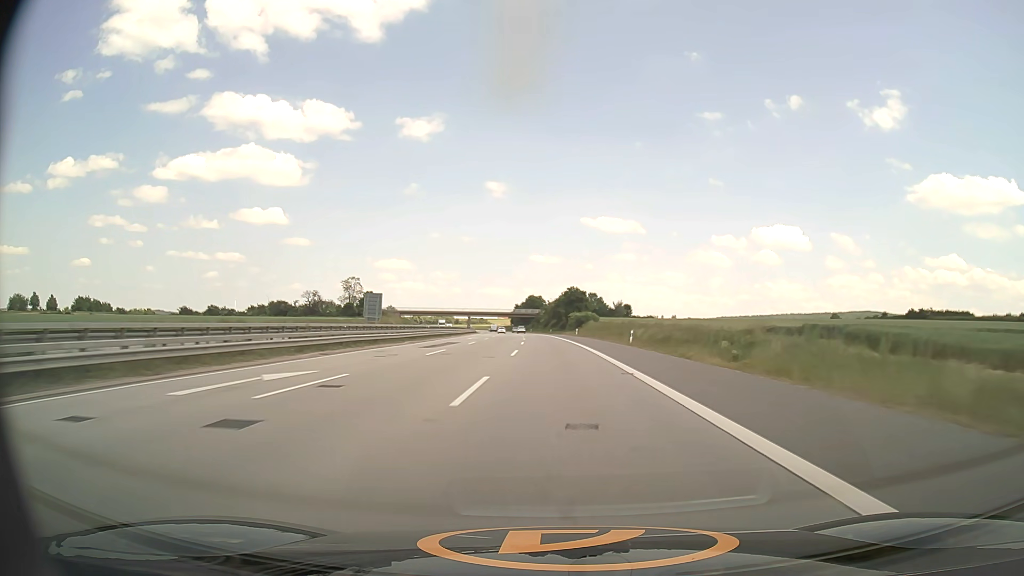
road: motorway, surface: asphalt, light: Day
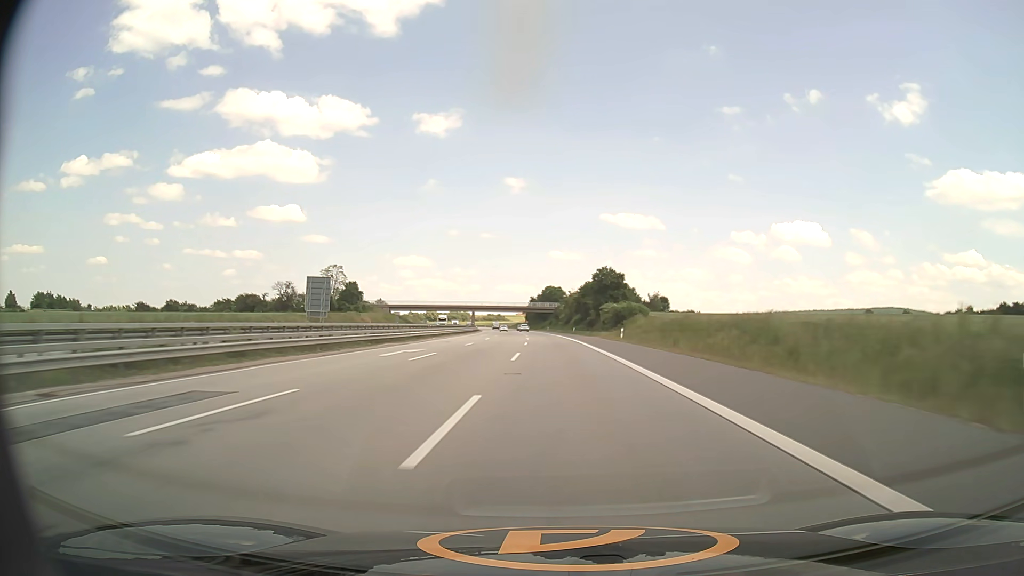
(-0.5, +40.8) m; -2°
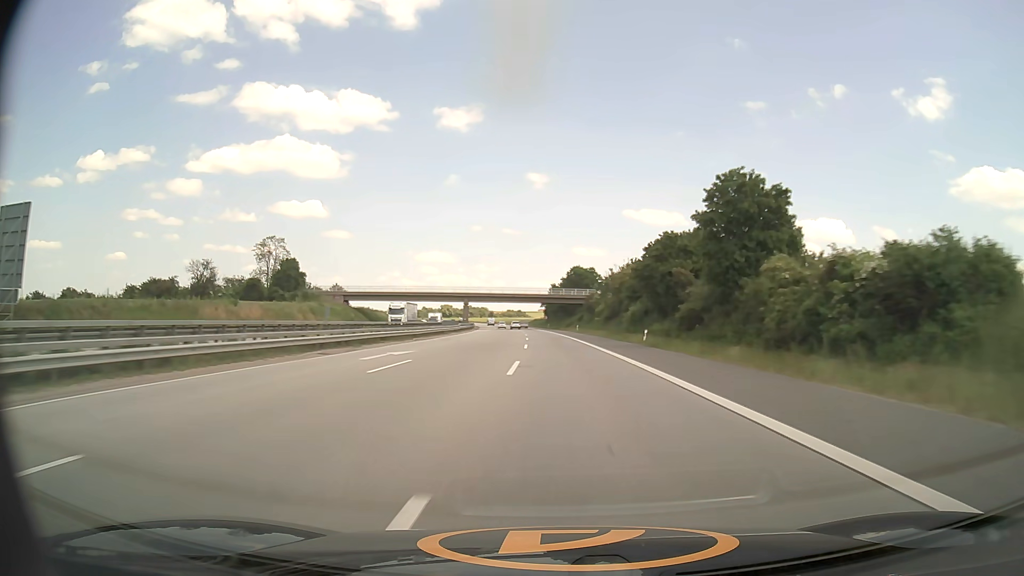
(-1.2, +61.2) m; -2°
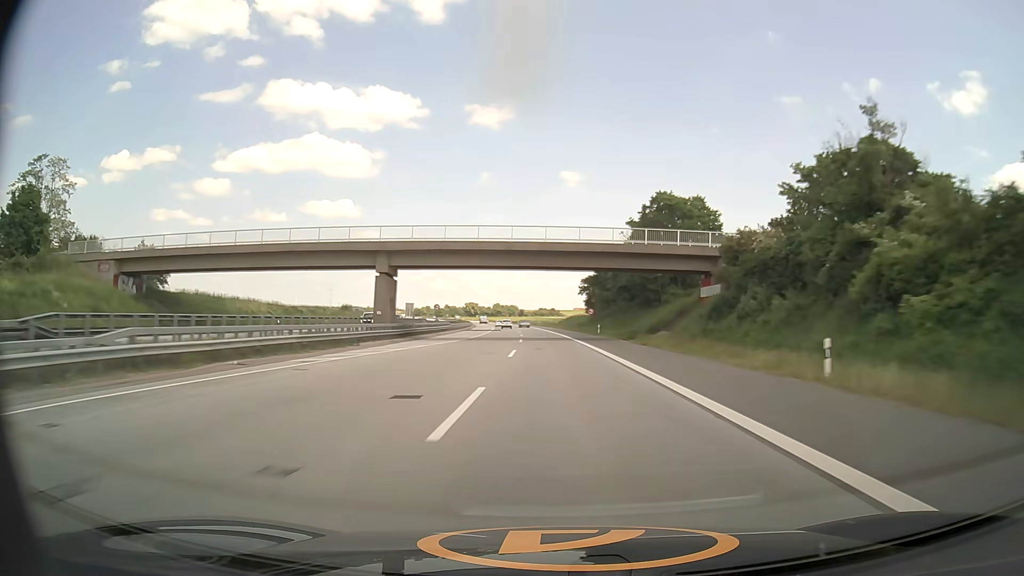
(-1.9, +81.5) m; -3°
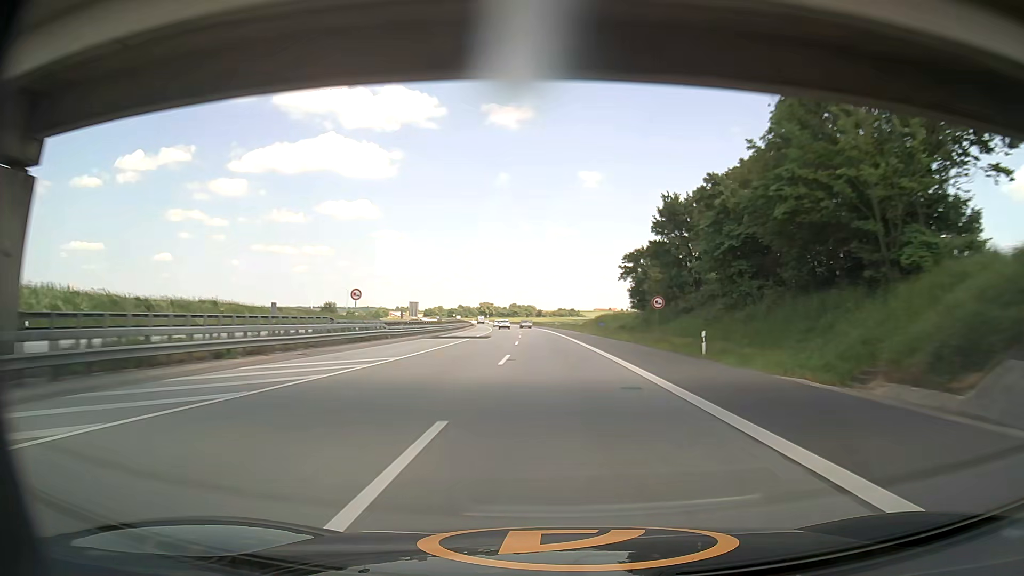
(-0.3, +40.7) m; -1°
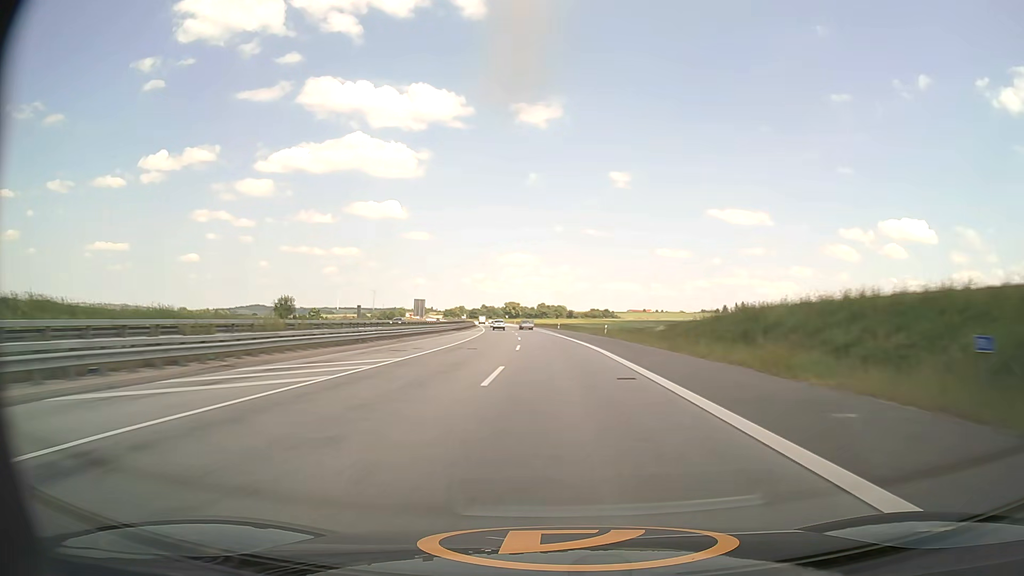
(-1.3, +60.9) m; -3°
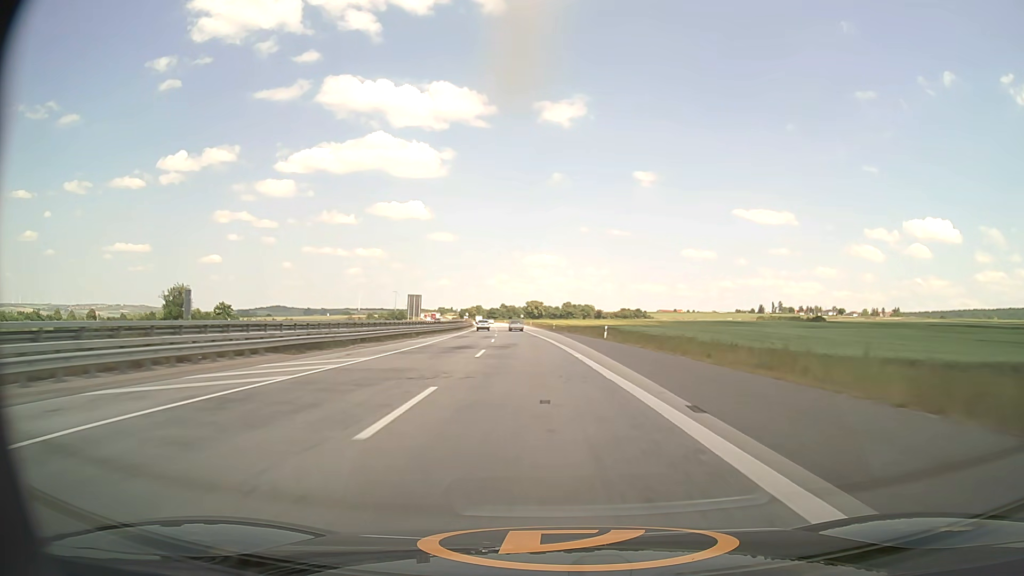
(-1.0, +60.6) m; -2°
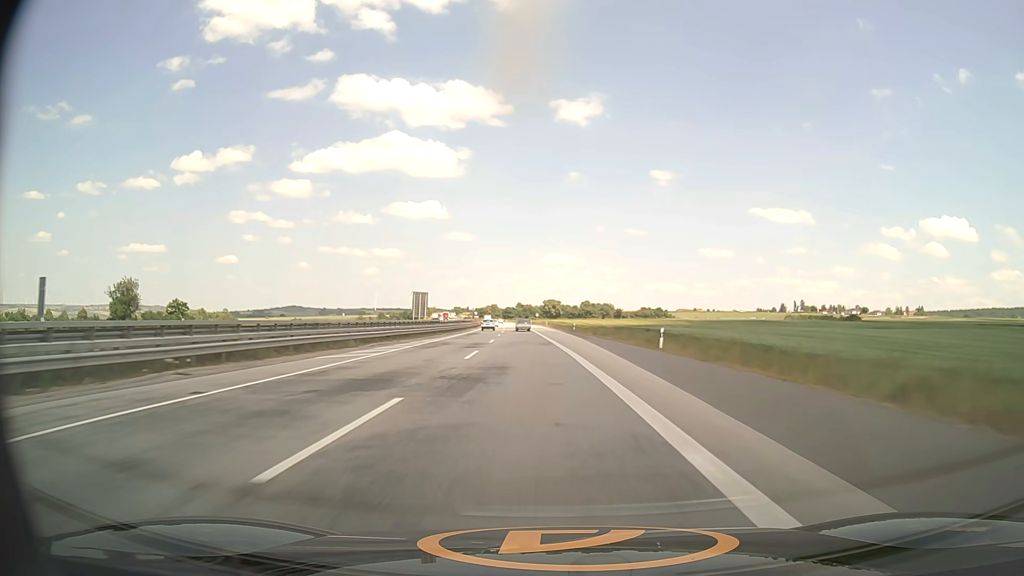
(-0.3, +20.1) m; -1°
(0, +10) (0, +20) (-1, +30) (-1, +40) (-2, +50) (-2, +60) (-3, +70) (-4, +80) (-5, +90) (-5, +100) m
